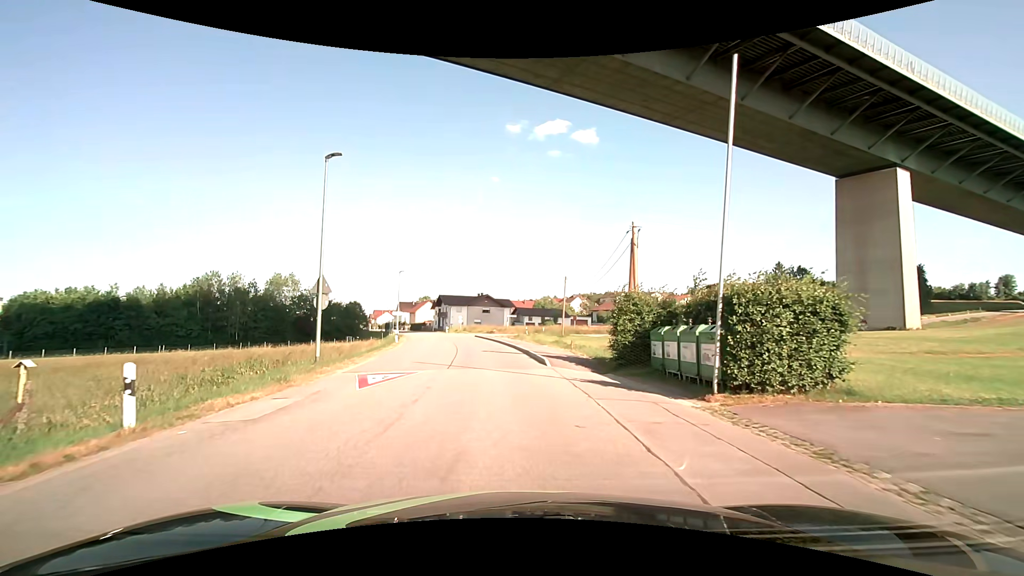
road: unclassified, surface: asphalt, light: Day
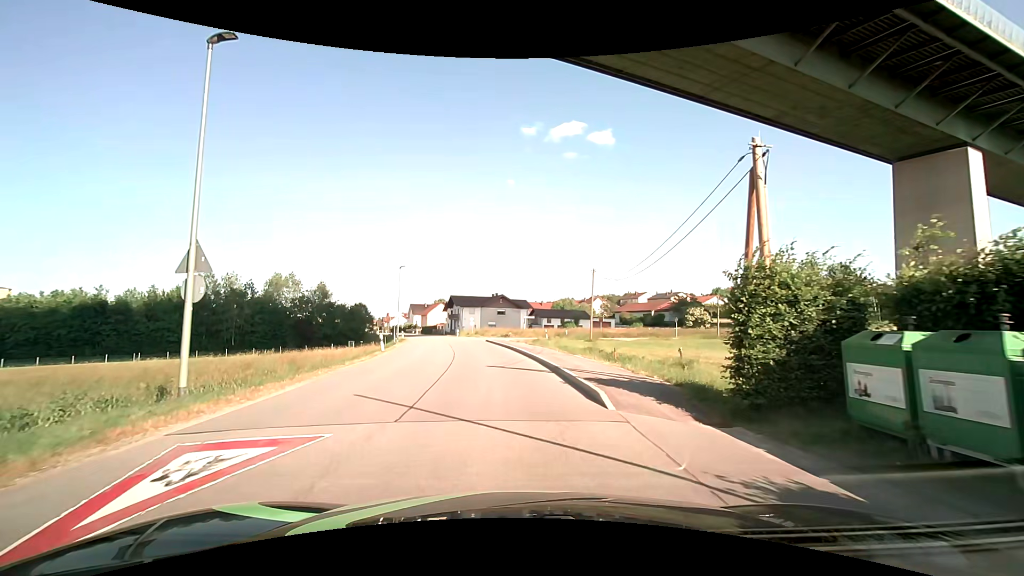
(-0.2, +8.6) m; -2°
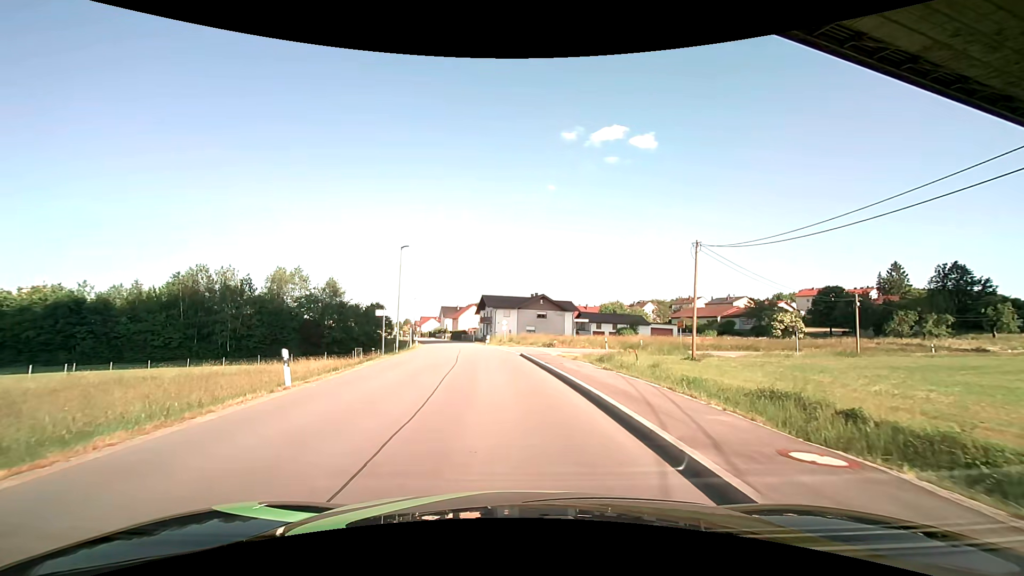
(-0.7, +16.7) m; -5°
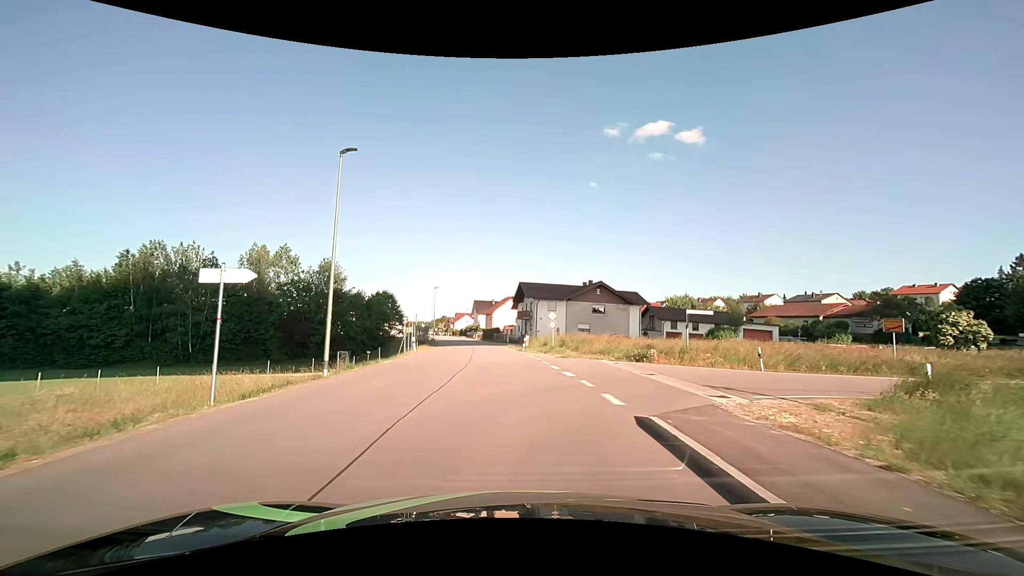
(-0.9, +21.3) m; -5°
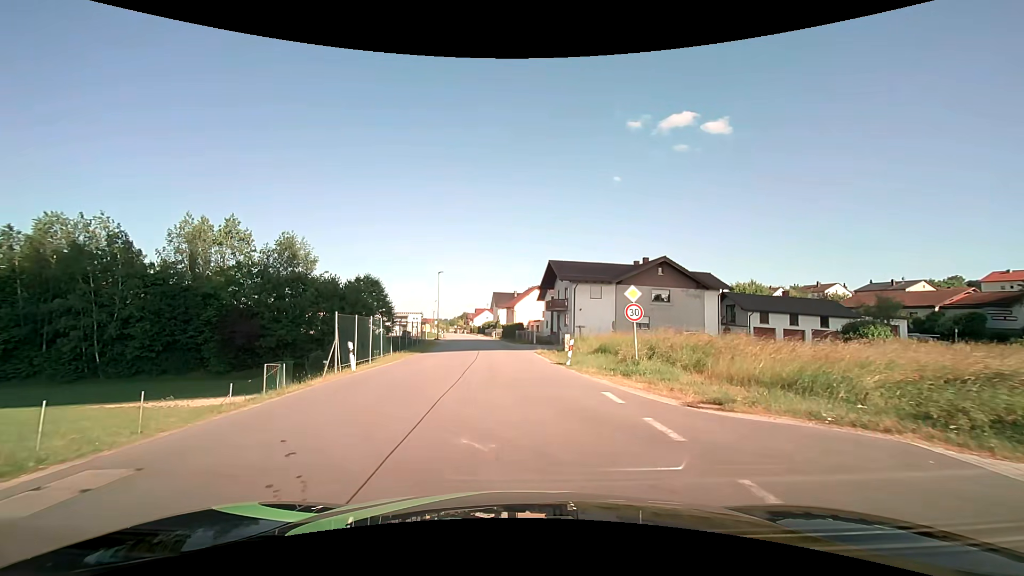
(-0.6, +18.4) m; -2°
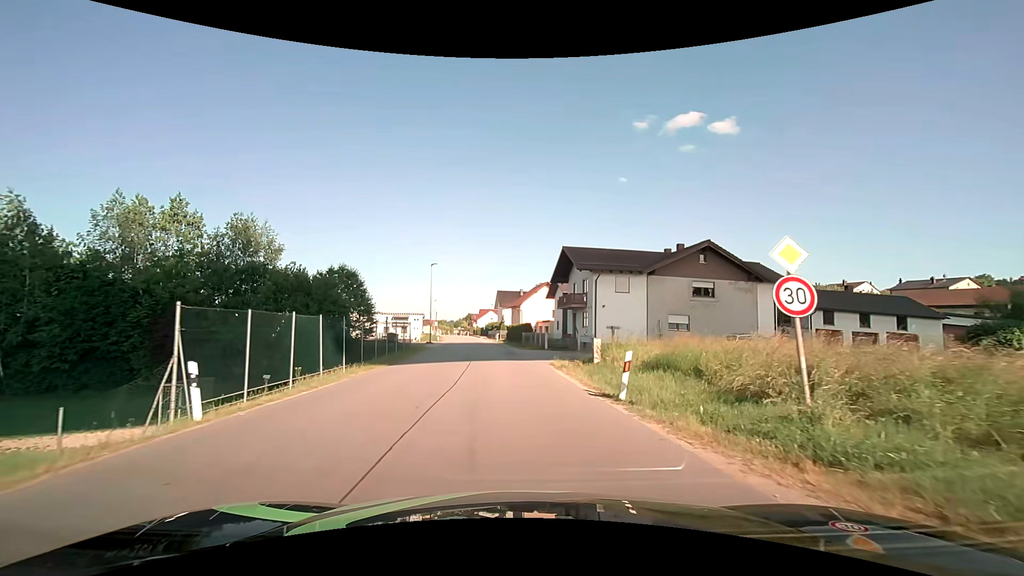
(-0.1, +9.2) m; -1°
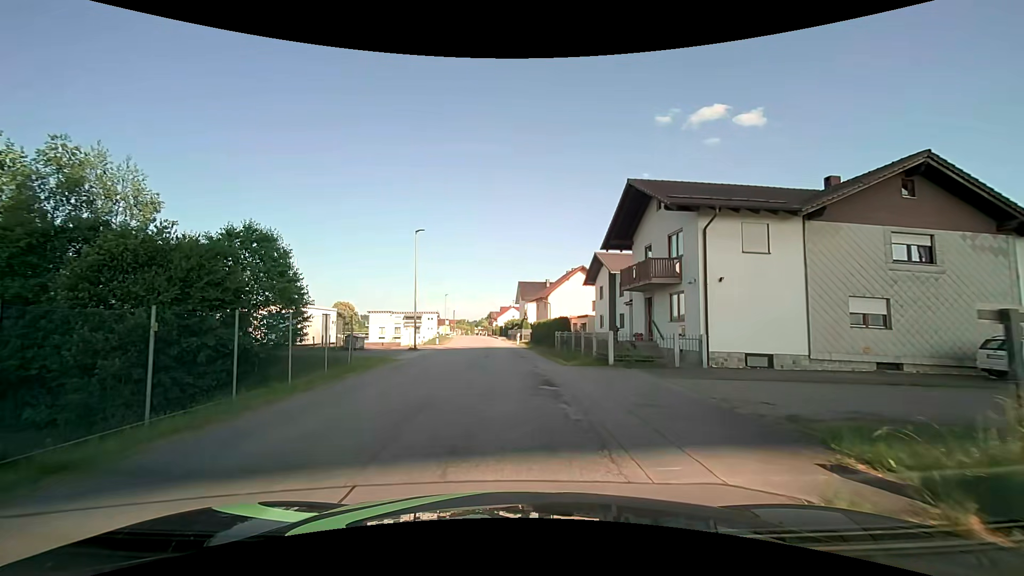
(-0.3, +17.8) m; -3°
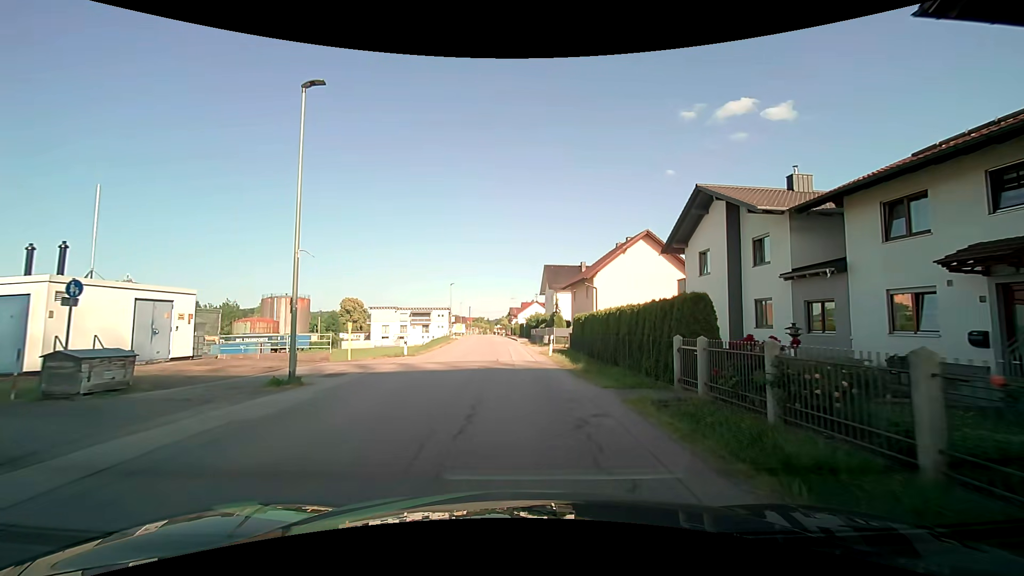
(-0.4, +21.1) m; -2°
(0, +10) (-1, +20) (-1, +30) (-2, +40) (-2, +50) (-3, +60) (-4, +70) (-5, +80) (-5, +90) (-6, +100) m
